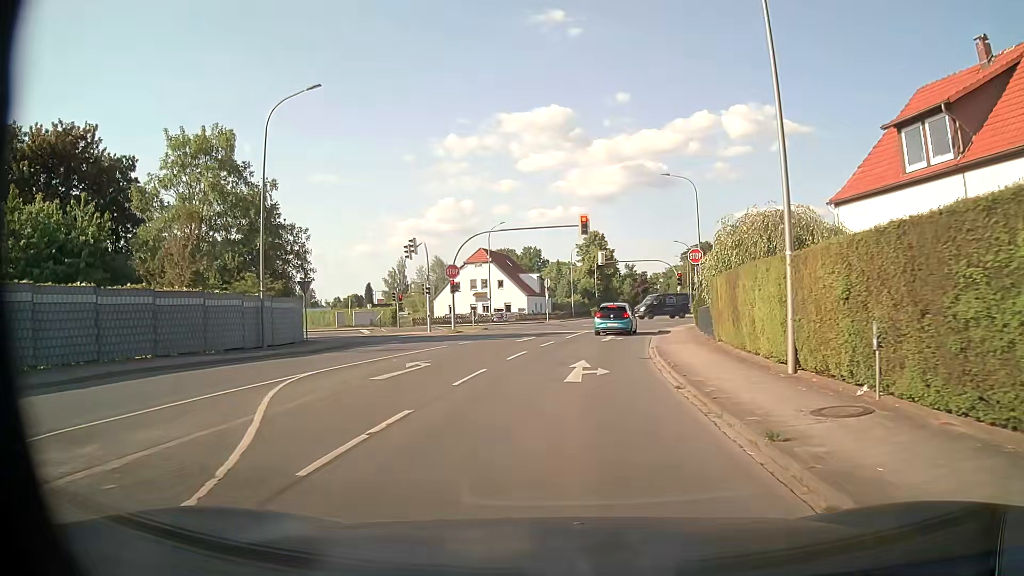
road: unclassified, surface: asphalt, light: Day
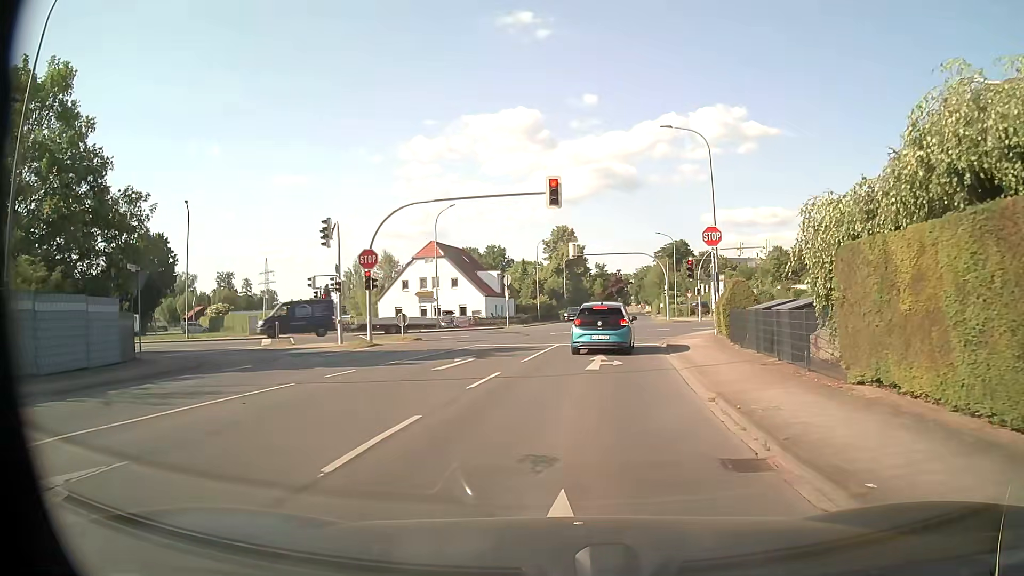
(+0.3, +11.9) m; +3°
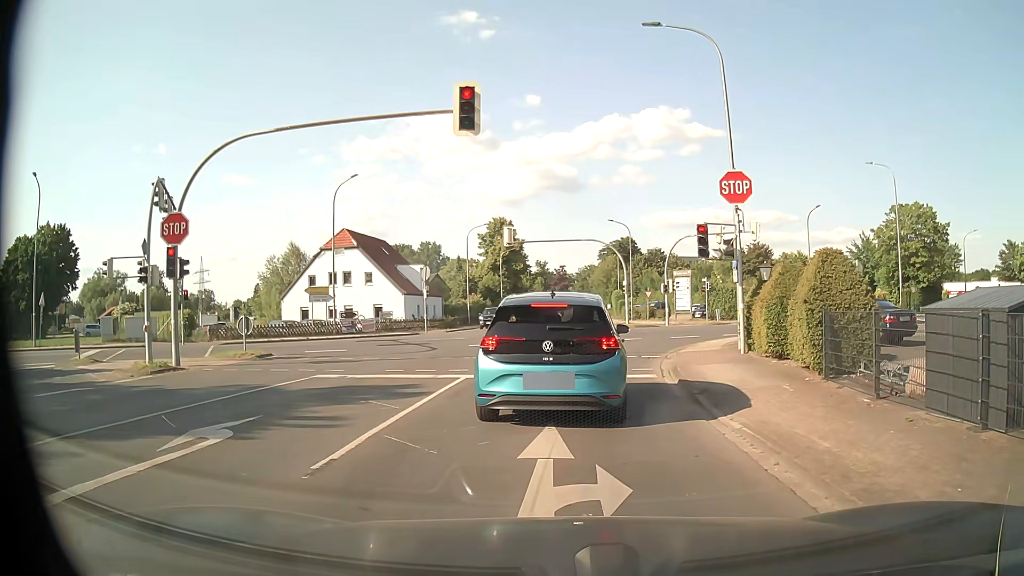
(+0.4, +11.6) m; +4°
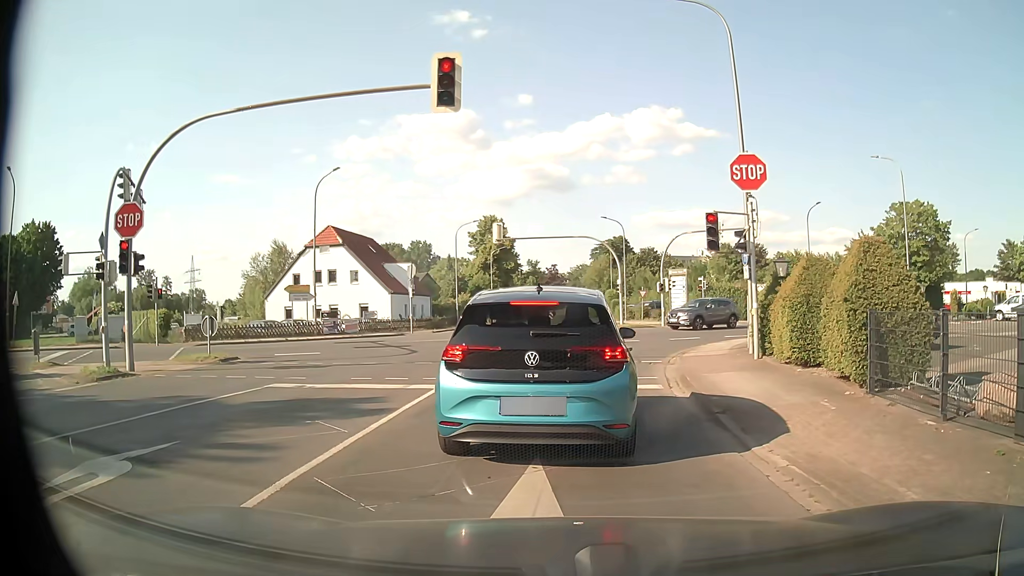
(0.0, +1.8) m; +2°
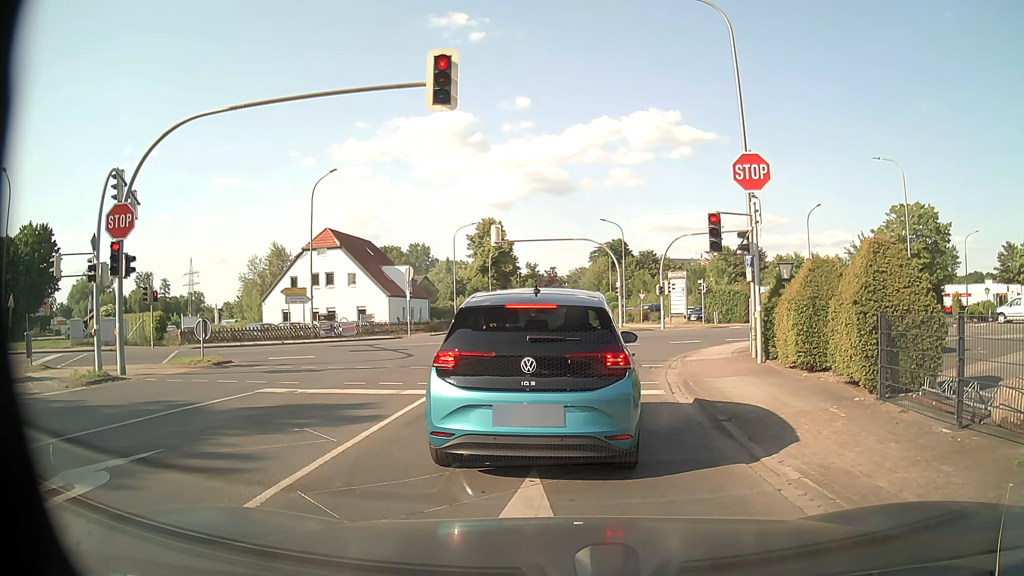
(0.0, +0.4) m; 0°
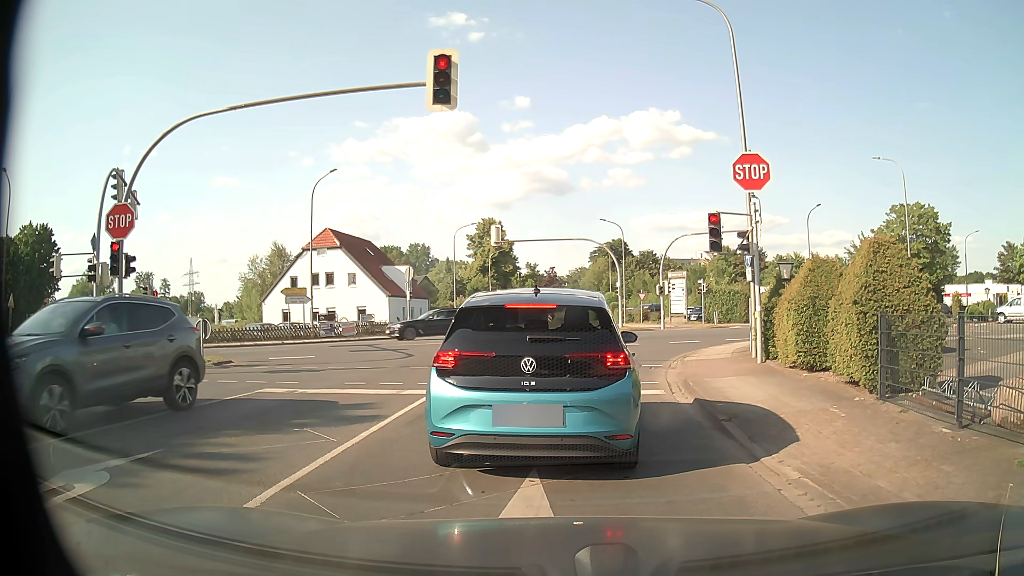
(0.0, 0.0) m; 0°
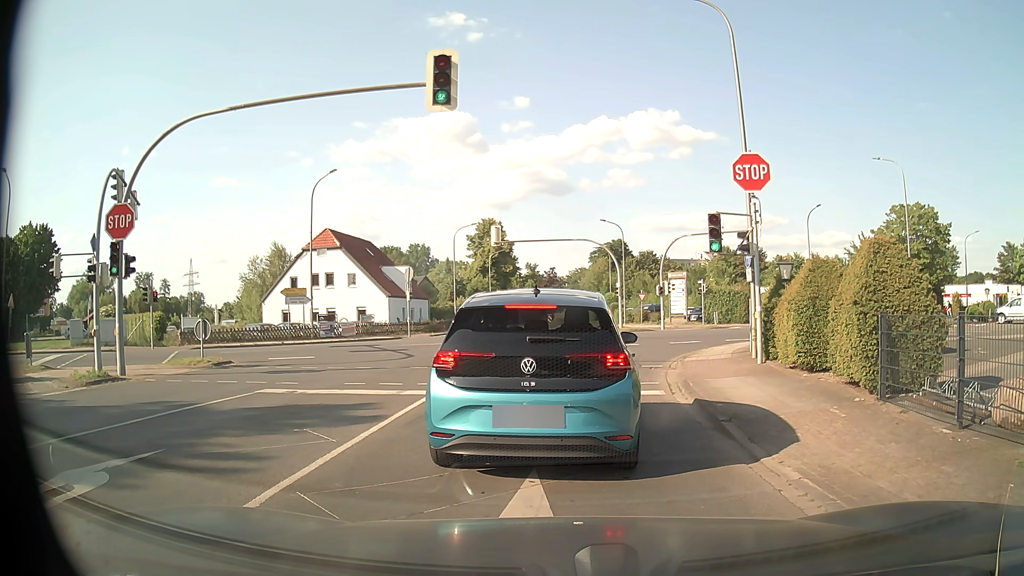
(0.0, 0.0) m; 0°
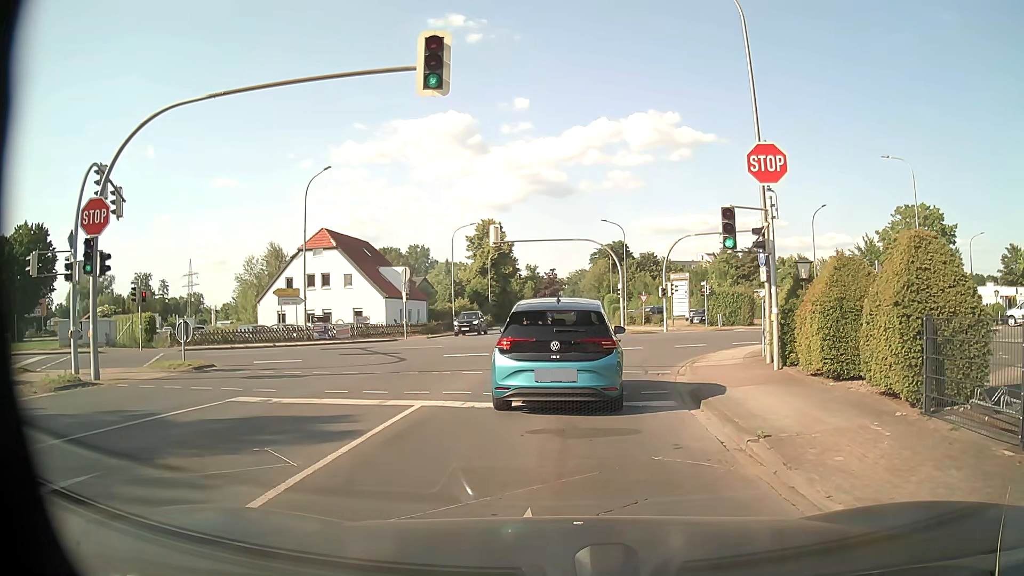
(0.0, +1.1) m; -2°
(0, +10) (+1, +20) (+6, +29) (+14, +35) (+22, +40) (+31, +44) (+40, +49) (+49, +54) (+58, +58) (+67, +63) m
